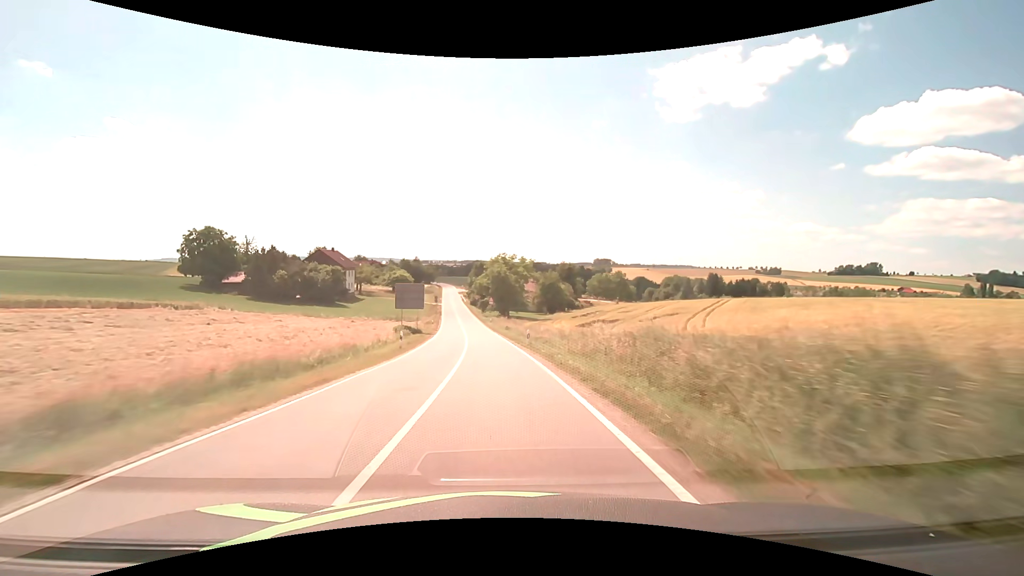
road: secondary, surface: asphalt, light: Day
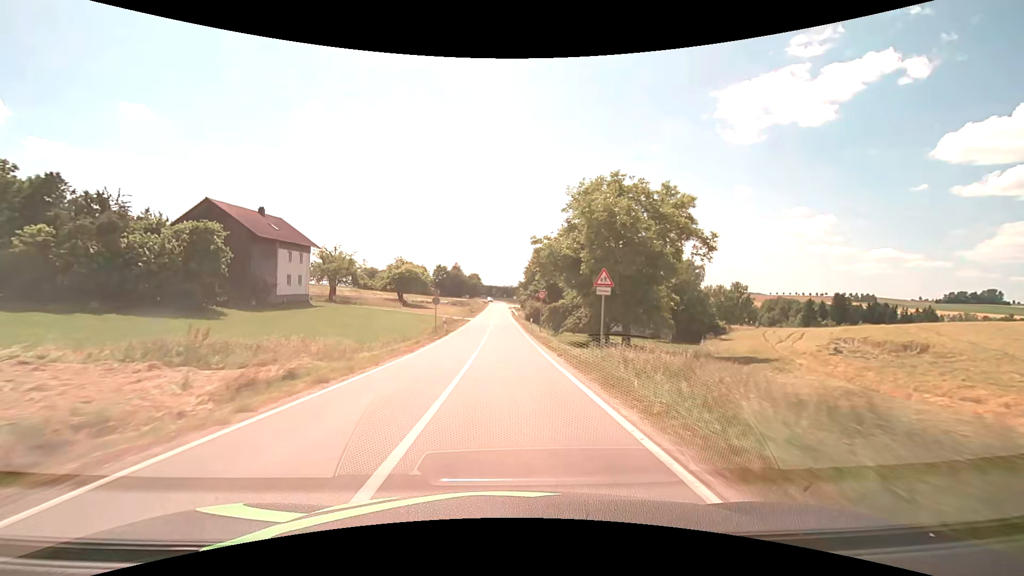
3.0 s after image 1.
(-4.5, +60.4) m; -7°
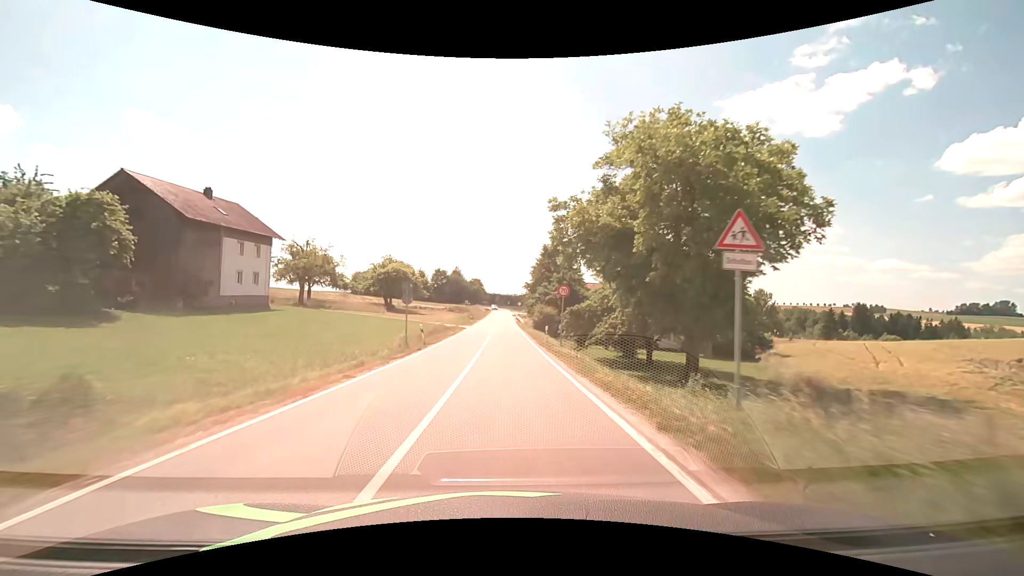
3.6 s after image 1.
(-0.1, +12.0) m; -1°
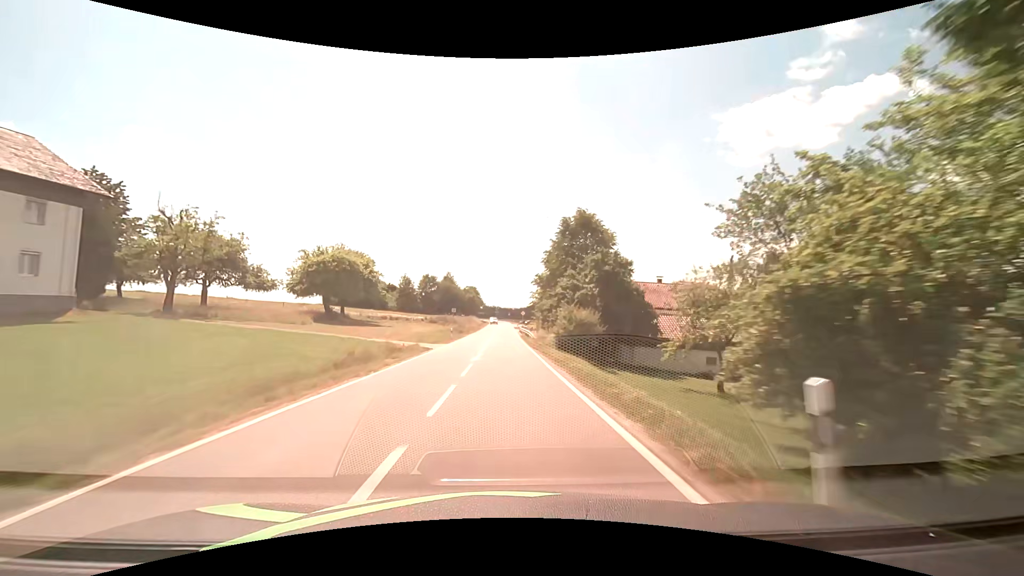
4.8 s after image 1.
(0.0, +24.1) m; 0°
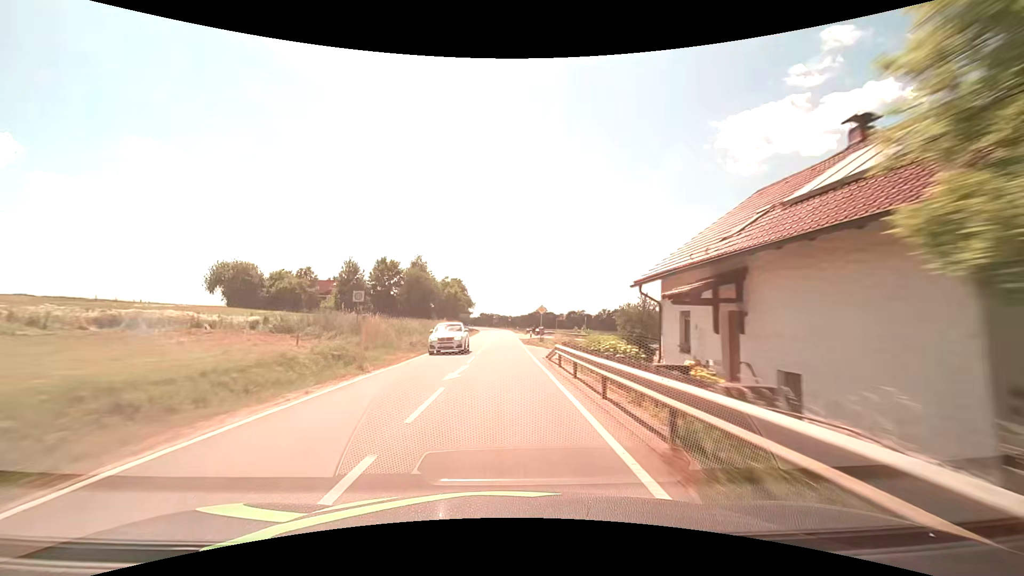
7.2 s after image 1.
(-0.2, +48.4) m; 0°
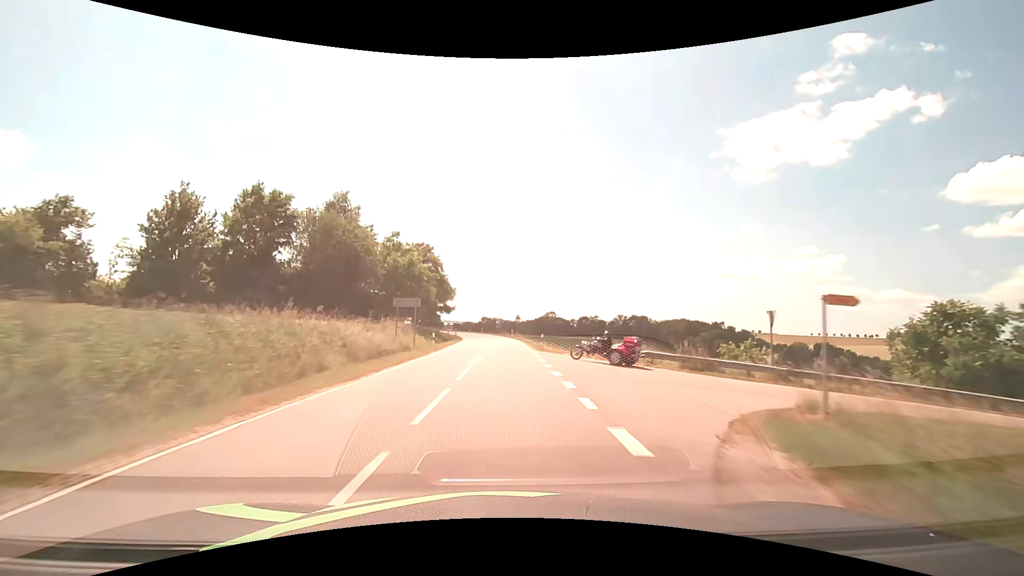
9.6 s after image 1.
(-0.4, +48.3) m; -1°
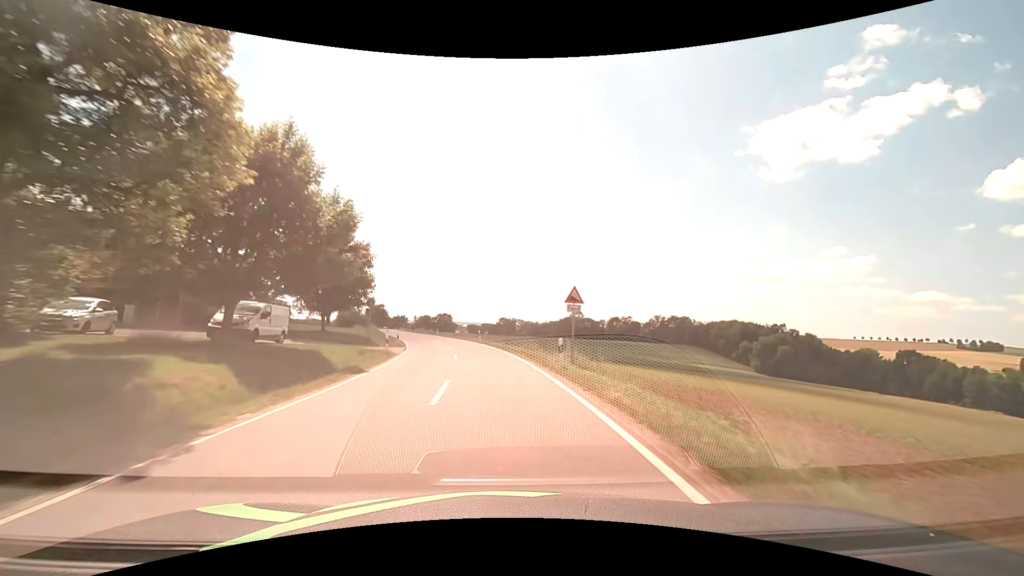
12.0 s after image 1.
(-0.3, +48.2) m; -2°
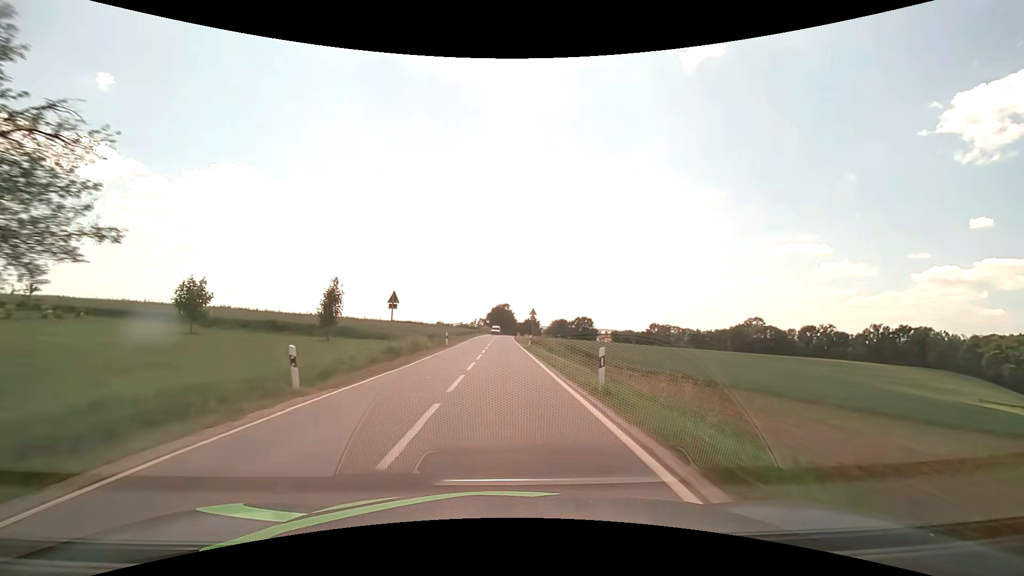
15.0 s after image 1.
(-8.9, +59.4) m; -16°
(0, +10) (0, +20) (0, +30) (0, +40) (0, +50) (0, +60) (0, +70) (0, +80) (0, +90) (0, +100) m
